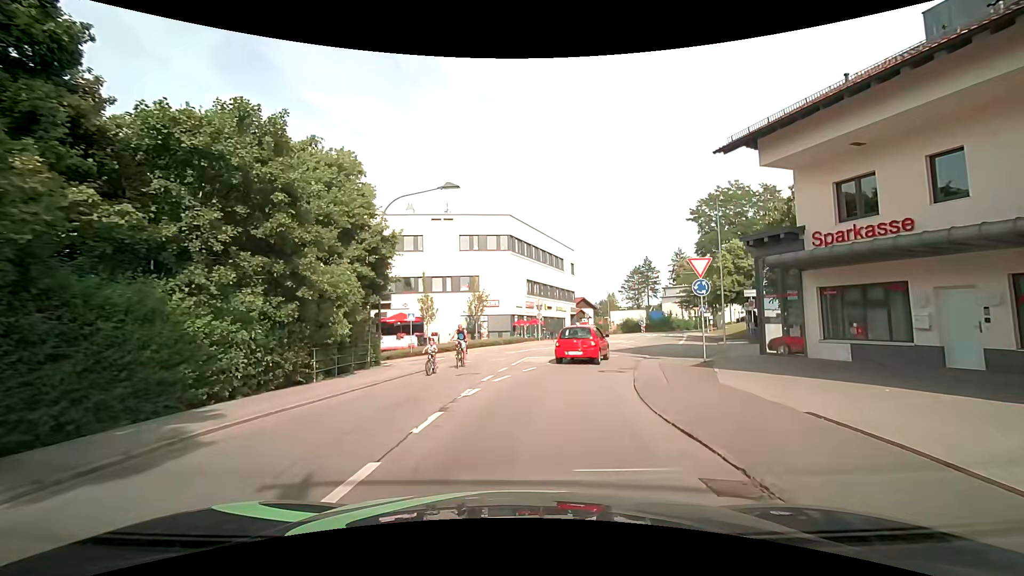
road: unclassified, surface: asphalt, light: Day
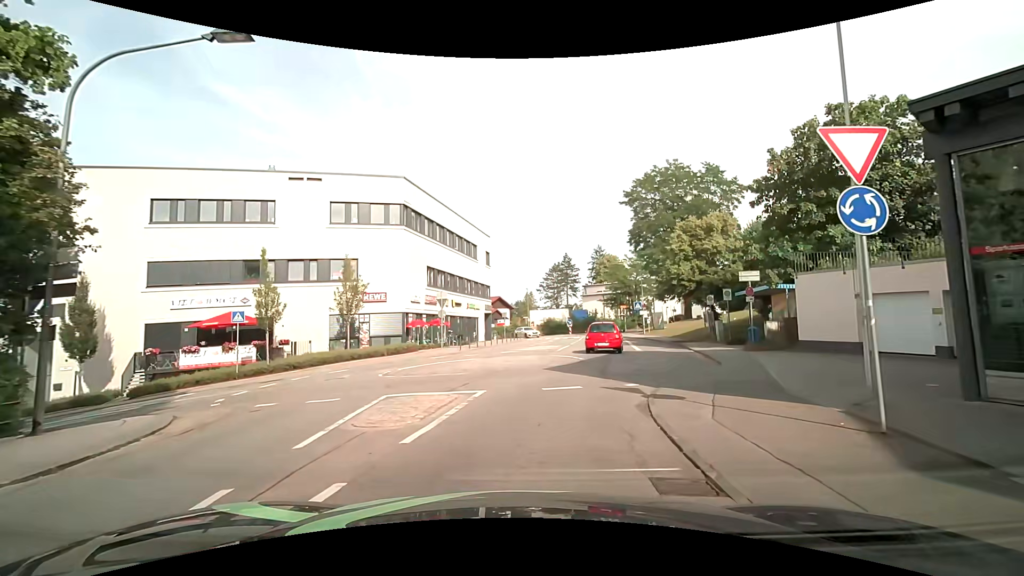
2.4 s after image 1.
(+0.9, +12.4) m; +8°
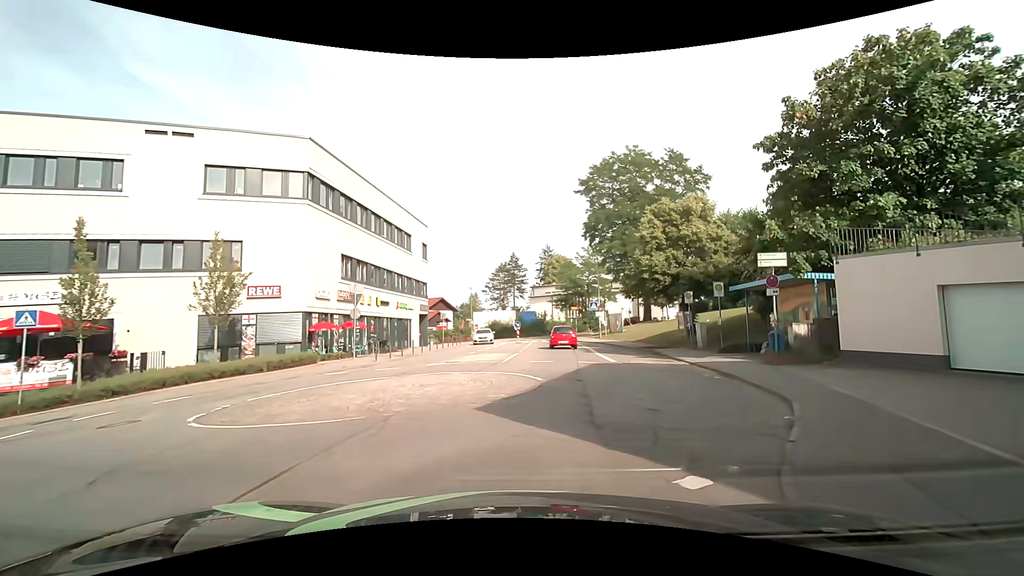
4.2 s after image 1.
(+0.4, +7.1) m; +7°
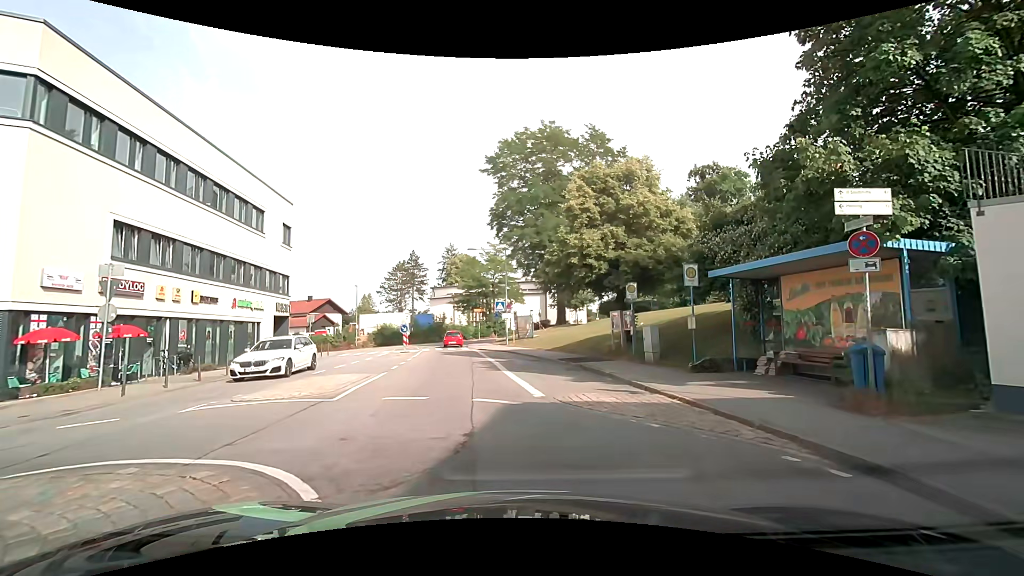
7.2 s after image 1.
(+0.8, +8.9) m; +11°
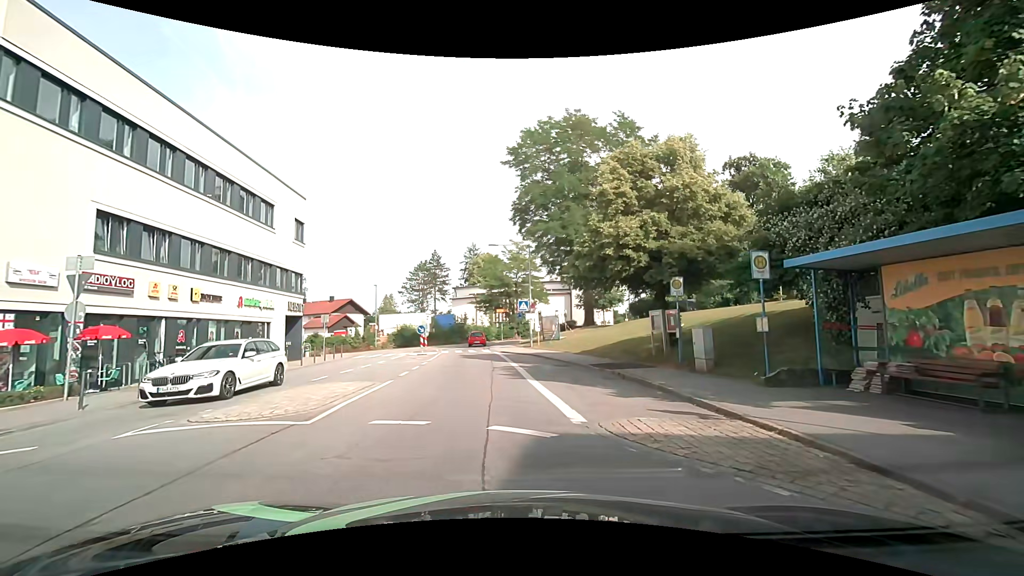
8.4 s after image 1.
(0.0, +2.6) m; -2°
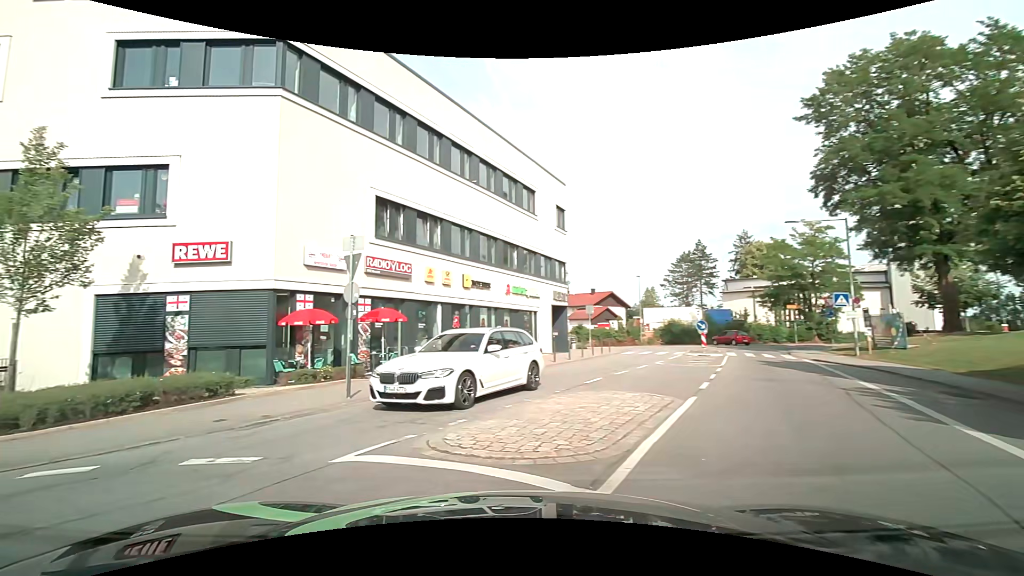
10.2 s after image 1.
(-0.9, +4.5) m; -28°
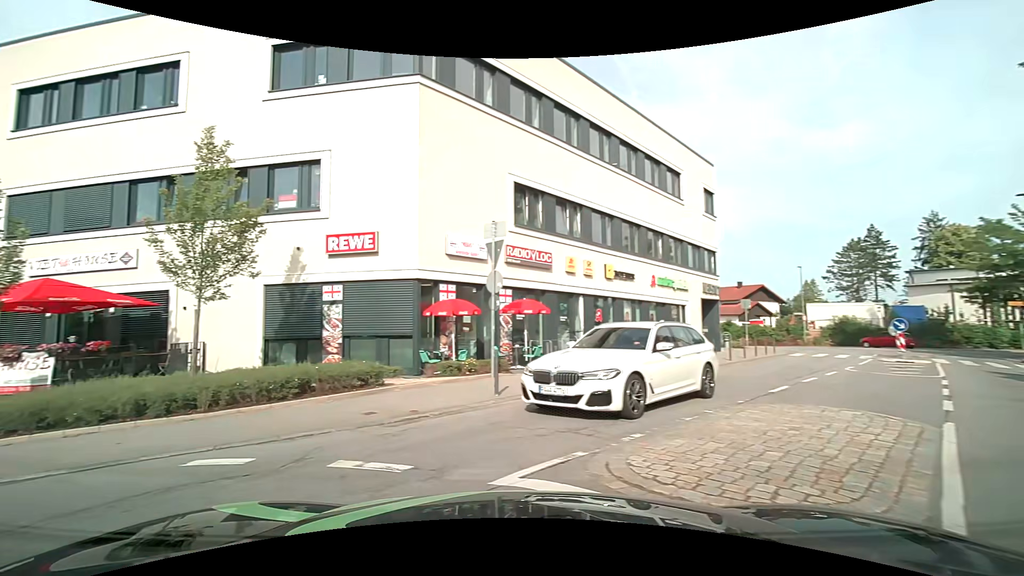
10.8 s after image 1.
(-0.1, +1.5) m; -13°
